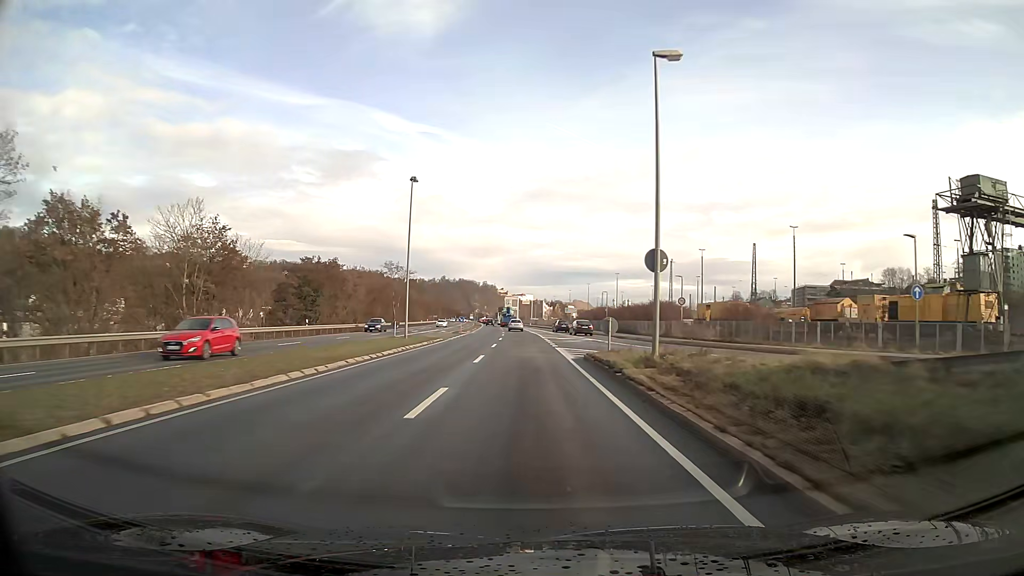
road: primary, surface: asphalt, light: Day
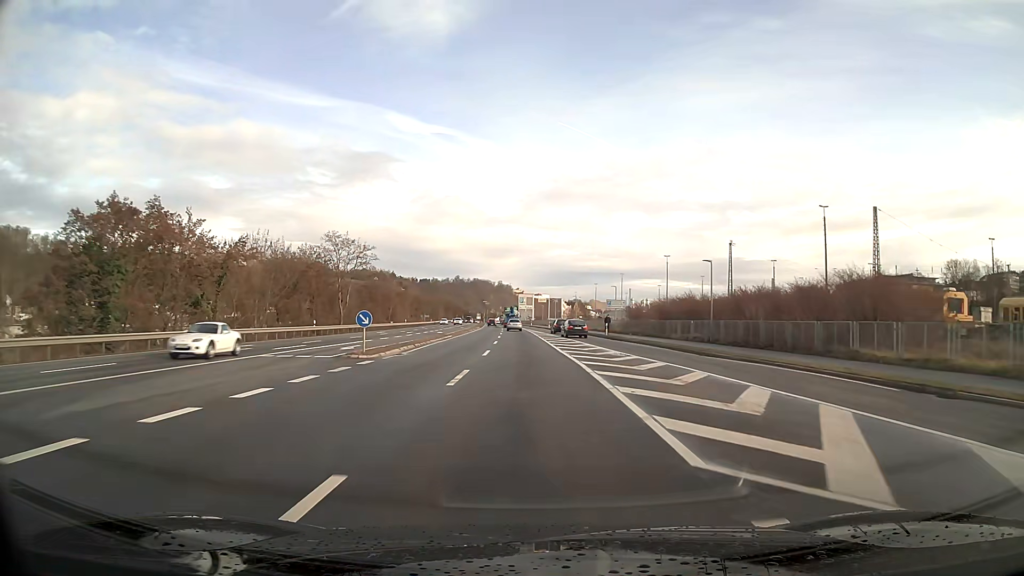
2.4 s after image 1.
(-0.5, +43.7) m; -1°
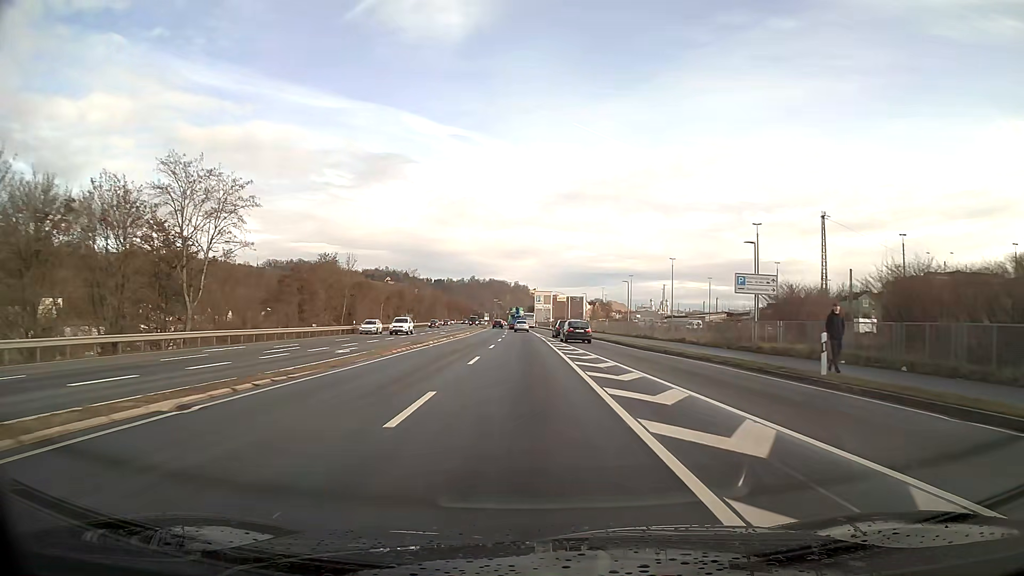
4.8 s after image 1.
(-0.5, +41.1) m; -1°
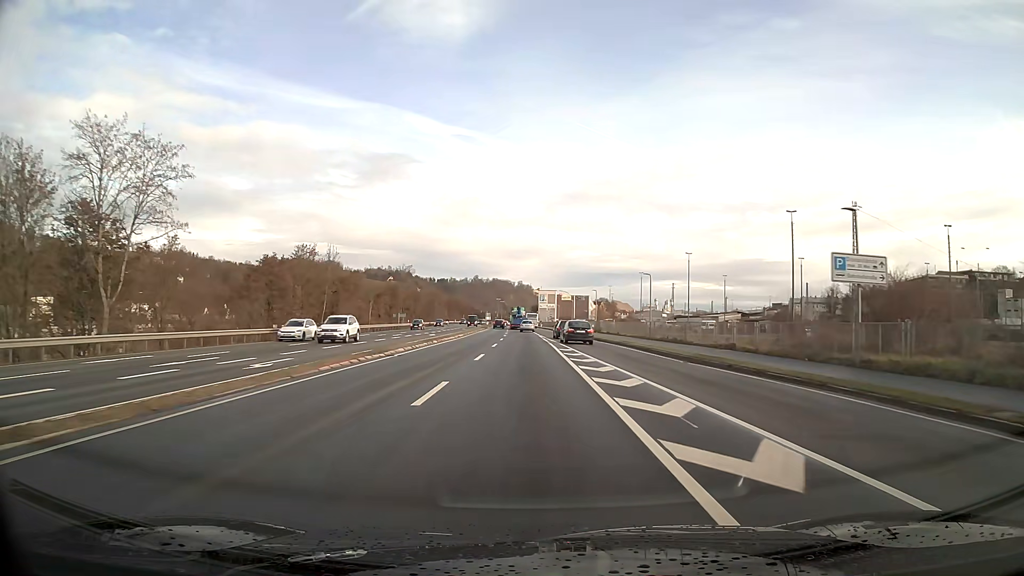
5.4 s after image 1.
(0.0, +9.9) m; 0°
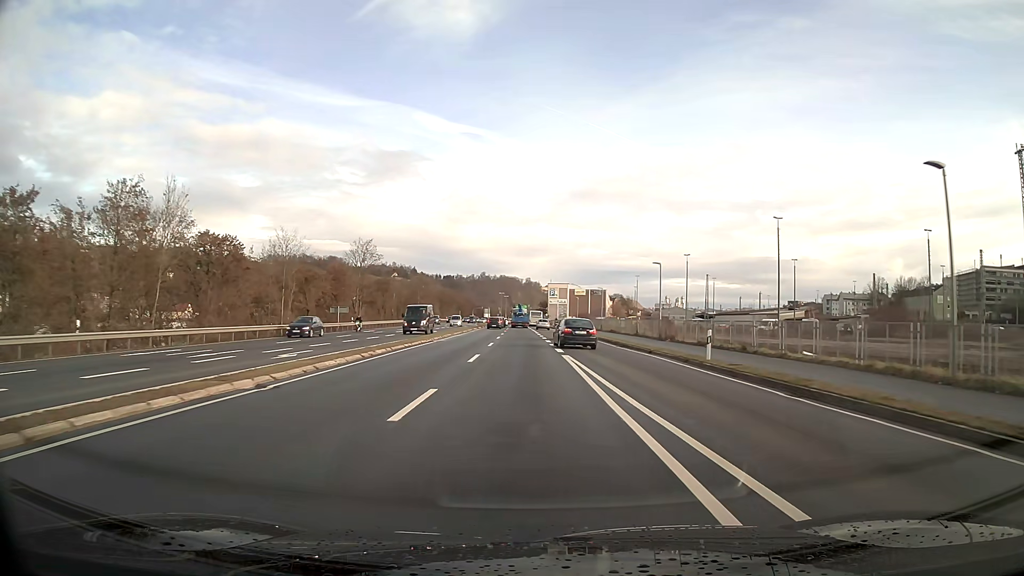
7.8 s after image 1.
(-0.2, +37.6) m; -1°
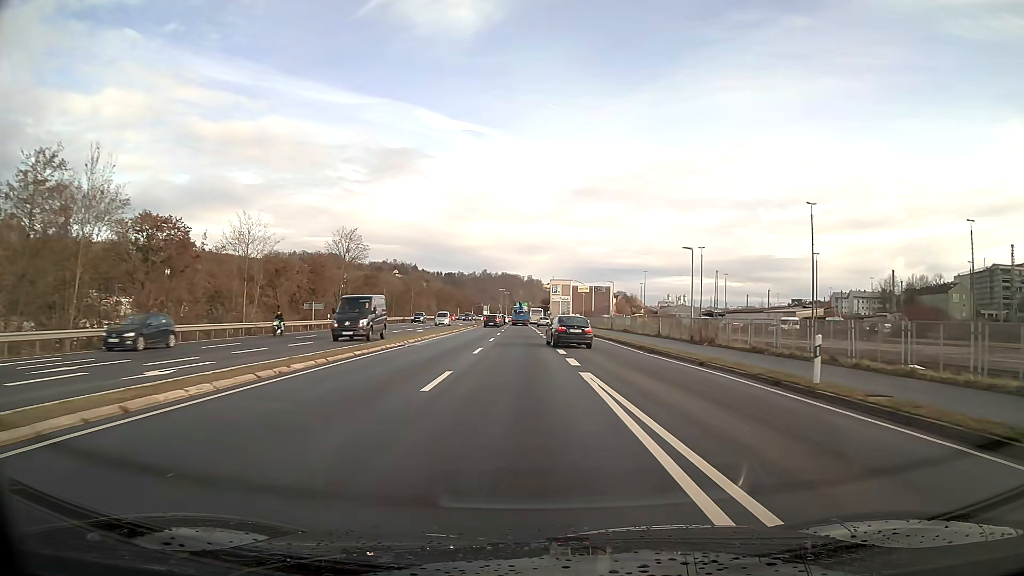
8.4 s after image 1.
(0.0, +8.8) m; 0°
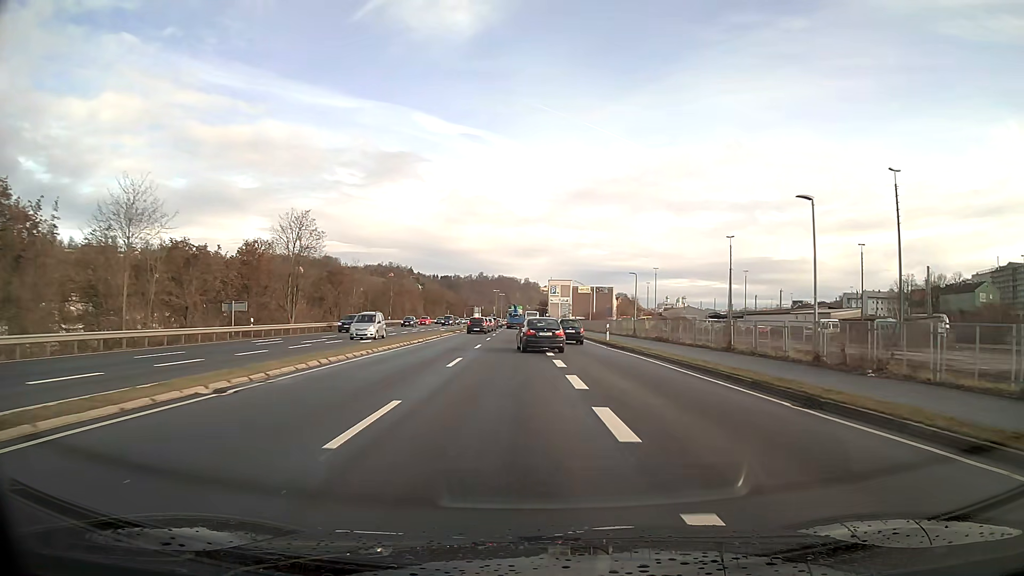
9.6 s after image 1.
(0.0, +16.9) m; +1°
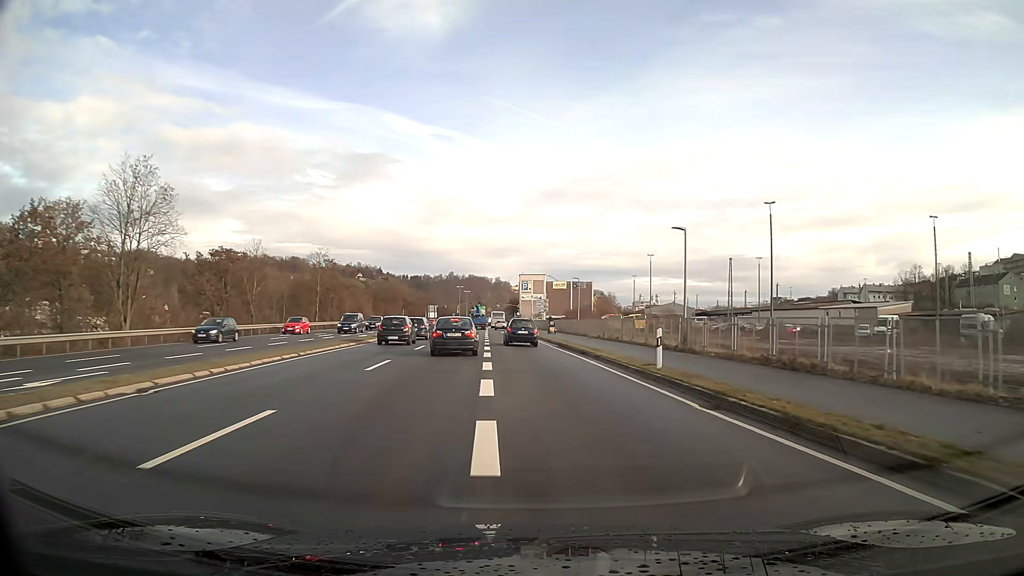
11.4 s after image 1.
(+0.6, +25.4) m; +2°
